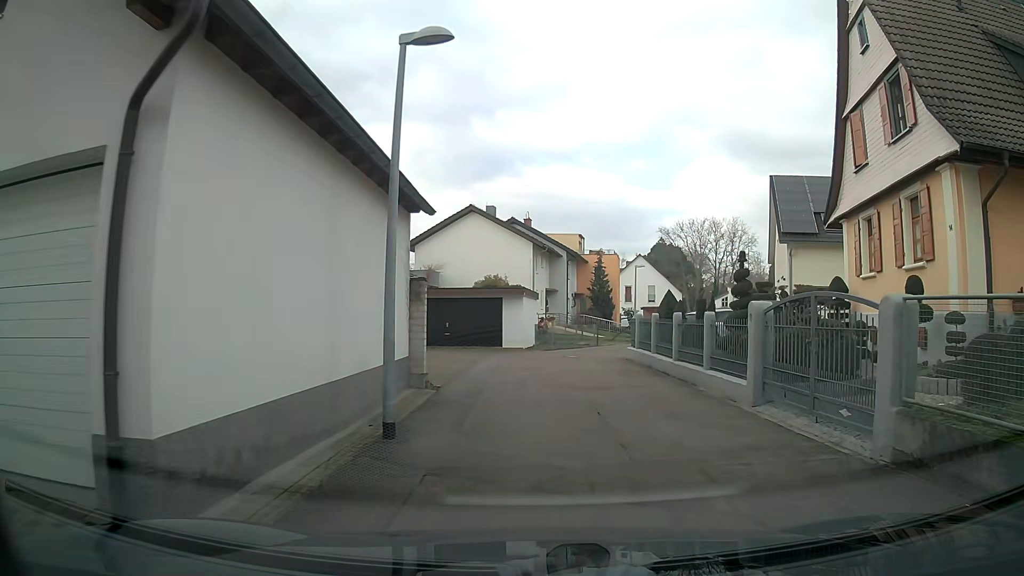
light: Day
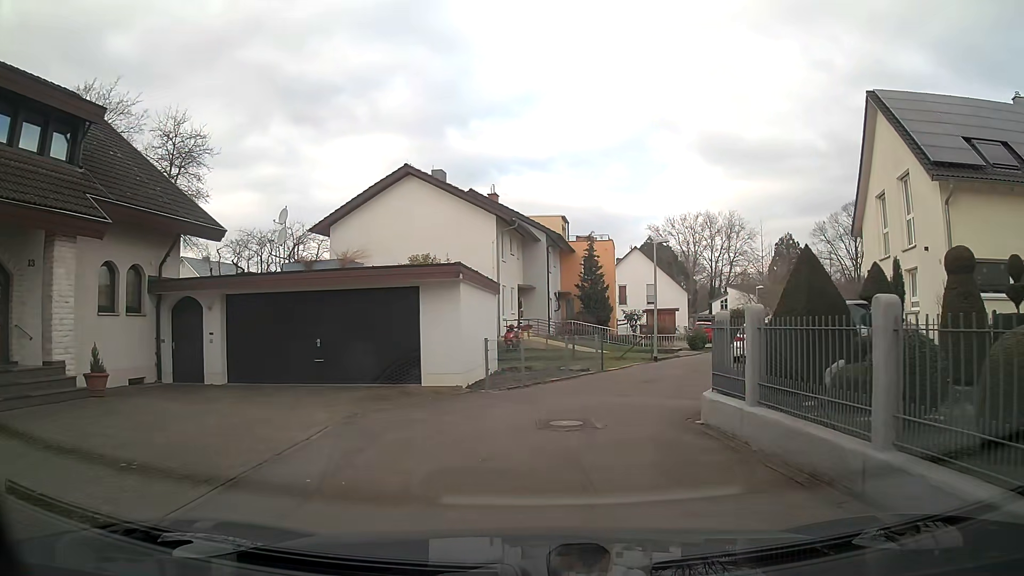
(+0.4, +14.6) m; 0°
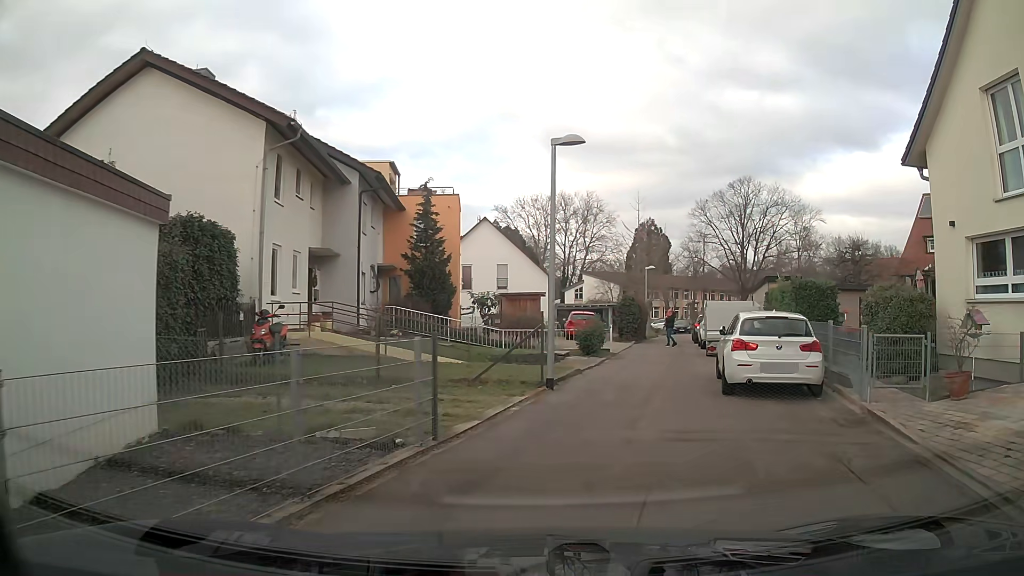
(+1.1, +13.4) m; +14°
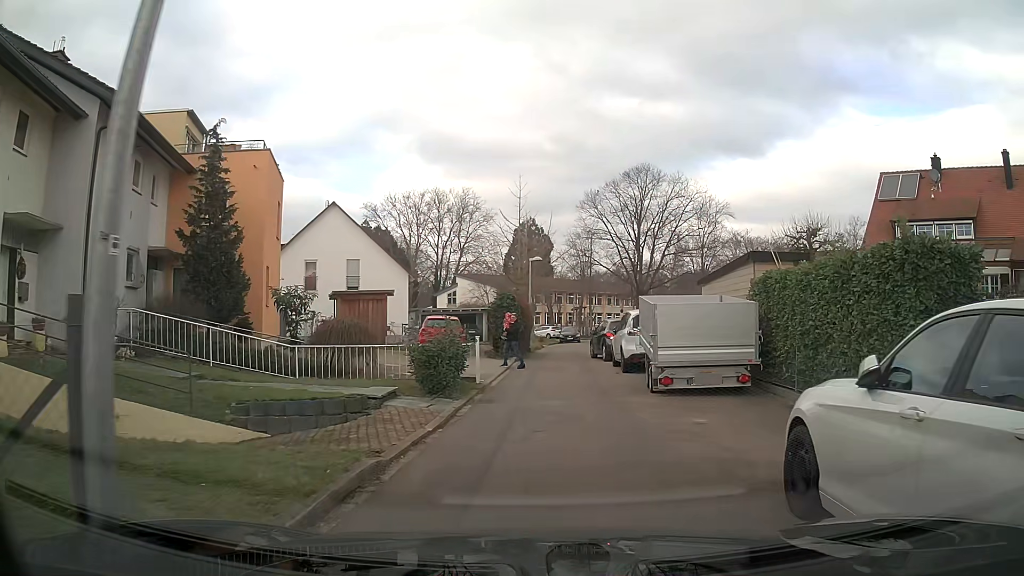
(+1.0, +10.0) m; +10°
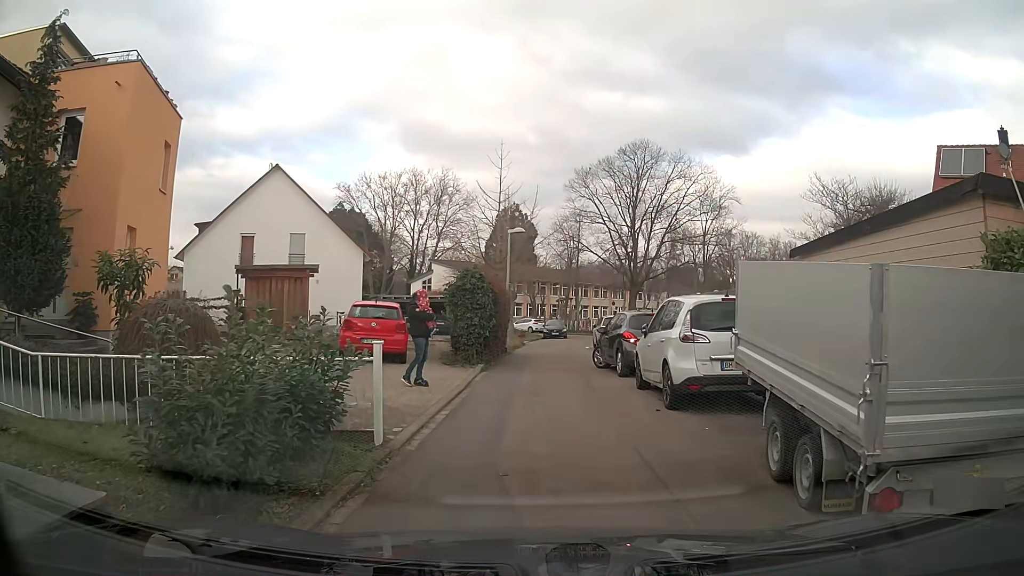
(0.0, +7.8) m; 0°
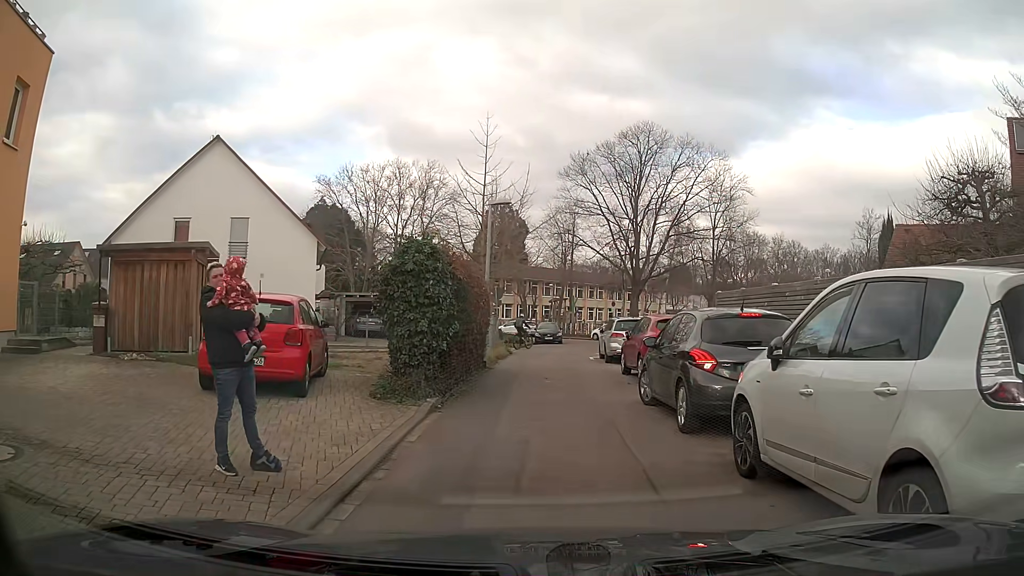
(+0.1, +6.7) m; +1°
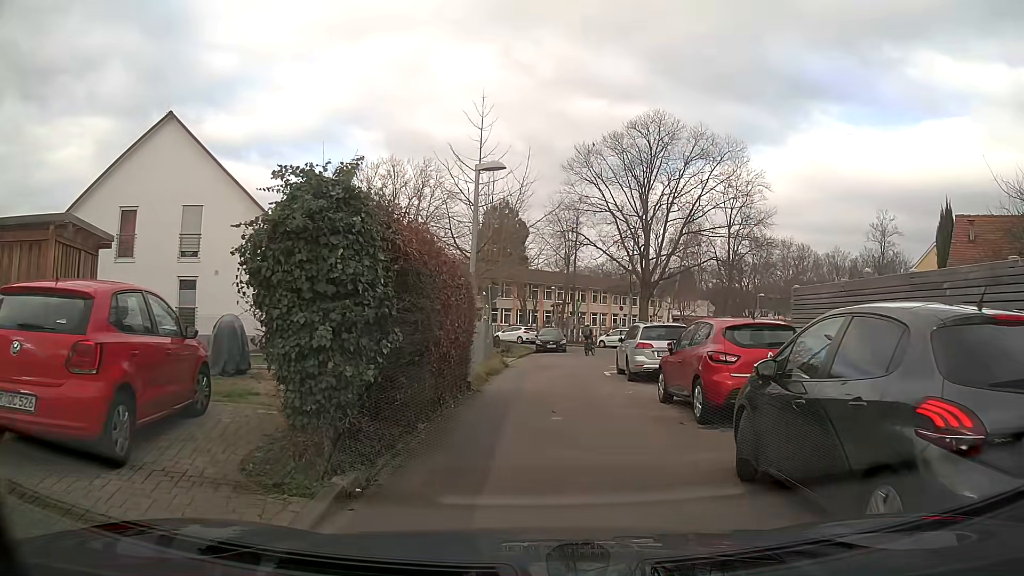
(0.0, +5.0) m; 0°
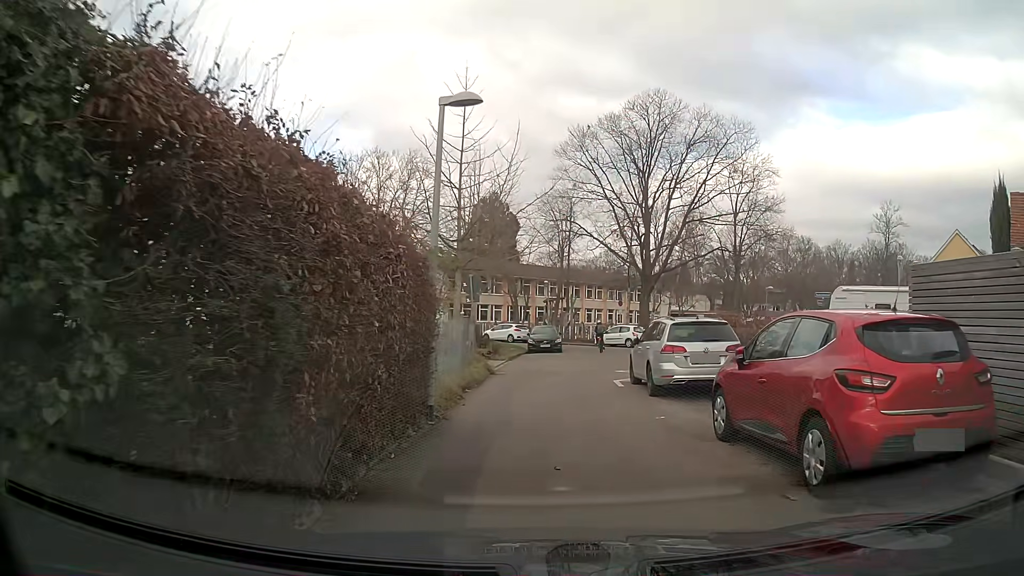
(+0.1, +4.2) m; +2°
